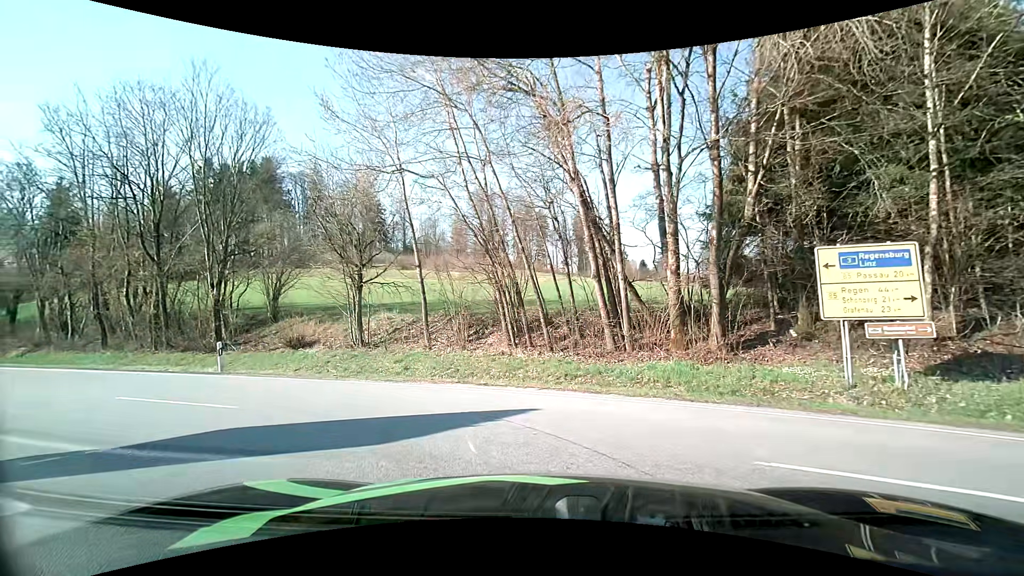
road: tertiary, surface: asphalt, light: Day
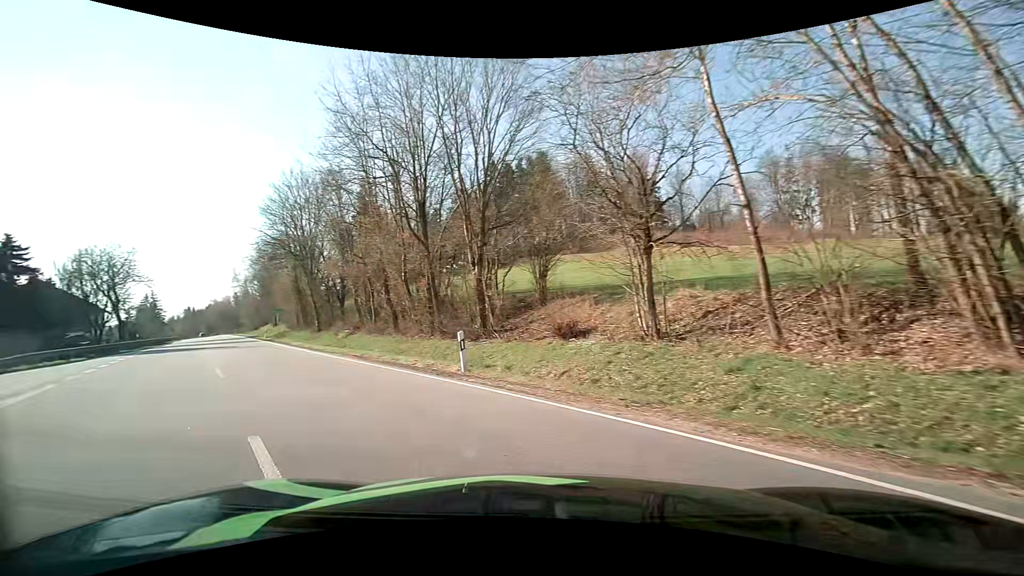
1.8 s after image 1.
(-1.8, +7.6) m; -29°
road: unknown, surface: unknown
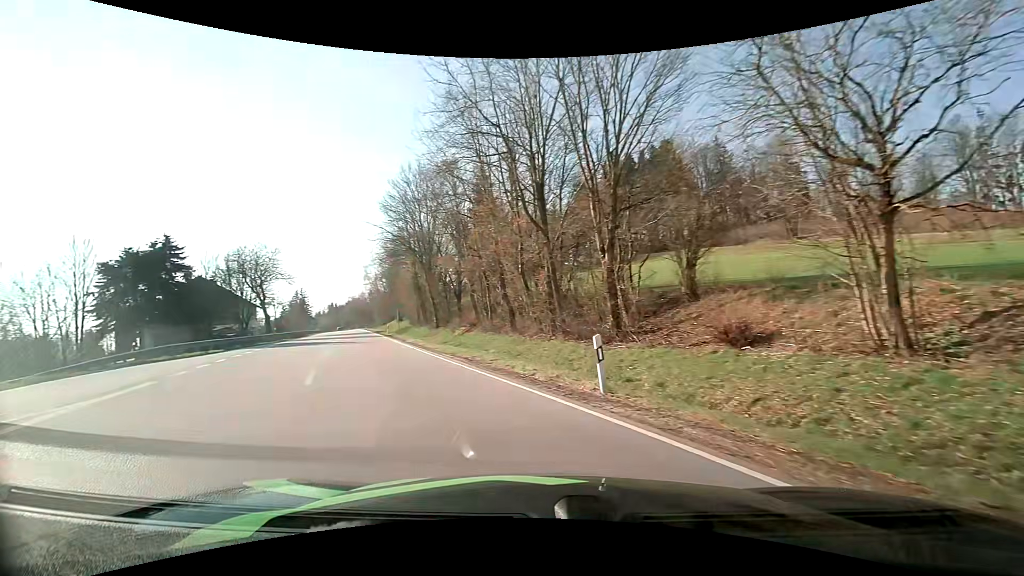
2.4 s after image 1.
(-0.4, +3.6) m; -14°
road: primary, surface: asphalt
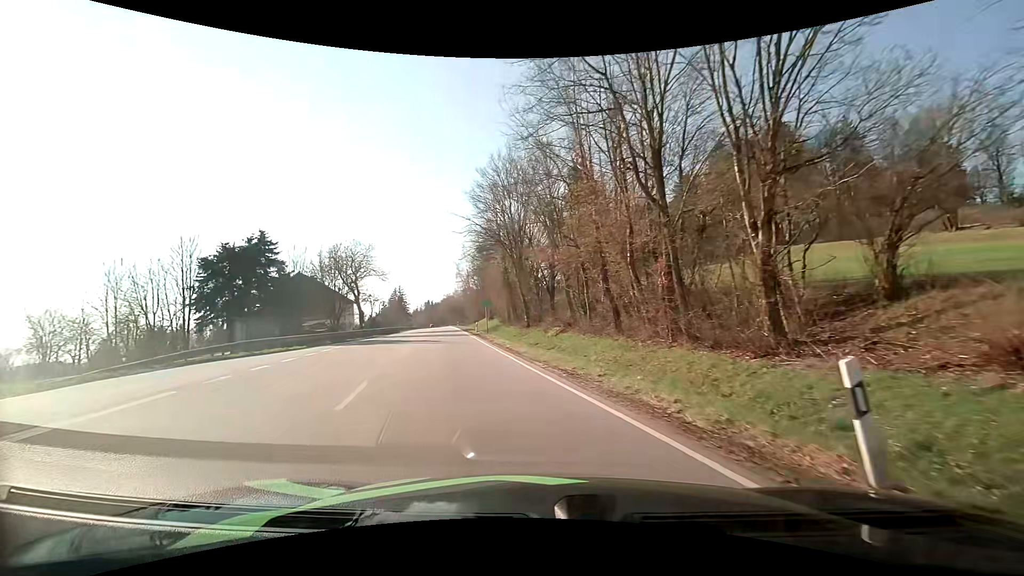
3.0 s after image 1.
(-0.4, +4.1) m; -11°
